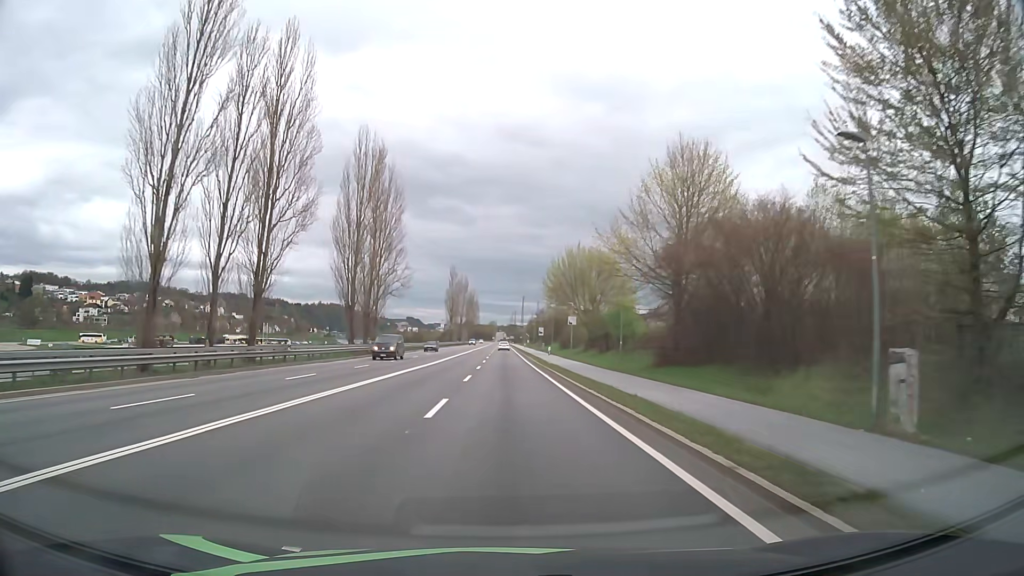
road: primary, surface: asphalt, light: Day
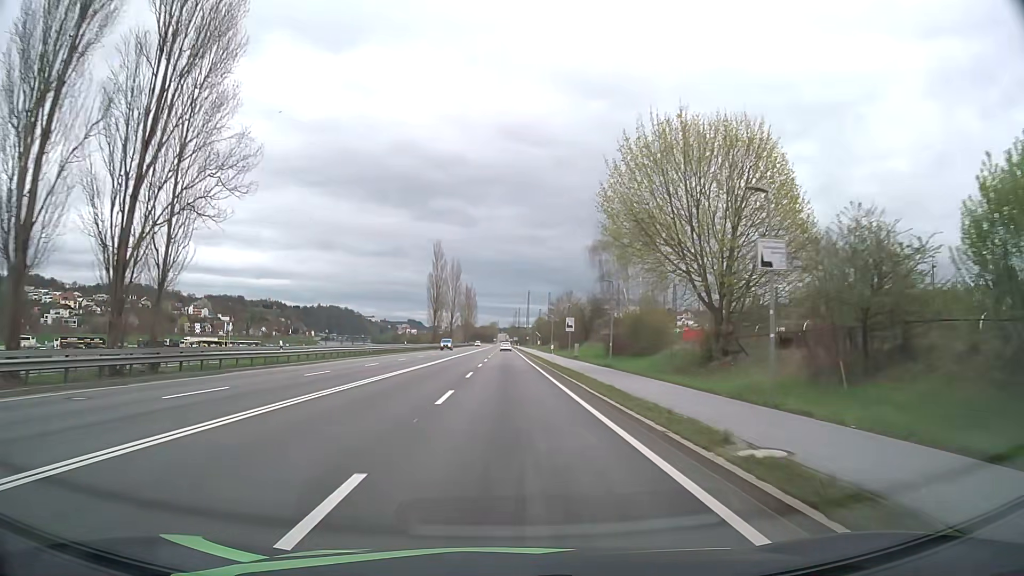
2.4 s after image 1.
(-0.1, +45.7) m; 0°
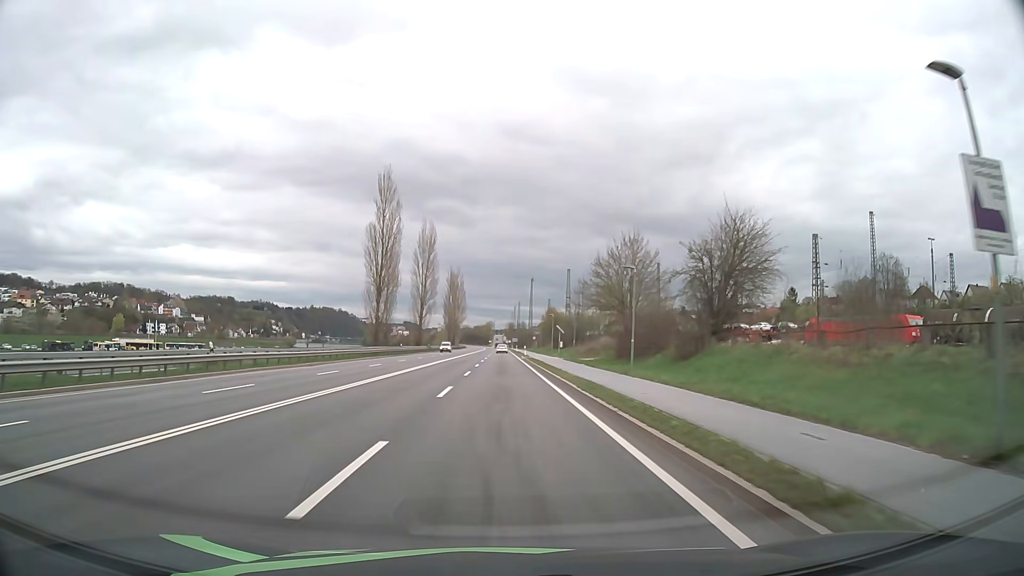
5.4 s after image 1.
(0.0, +57.3) m; 0°
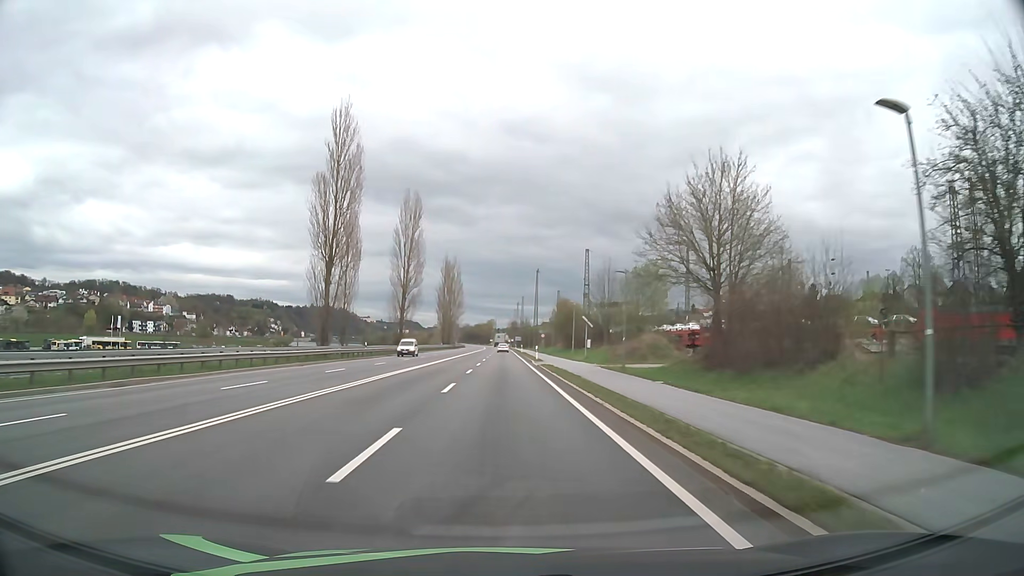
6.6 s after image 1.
(0.0, +22.7) m; 0°
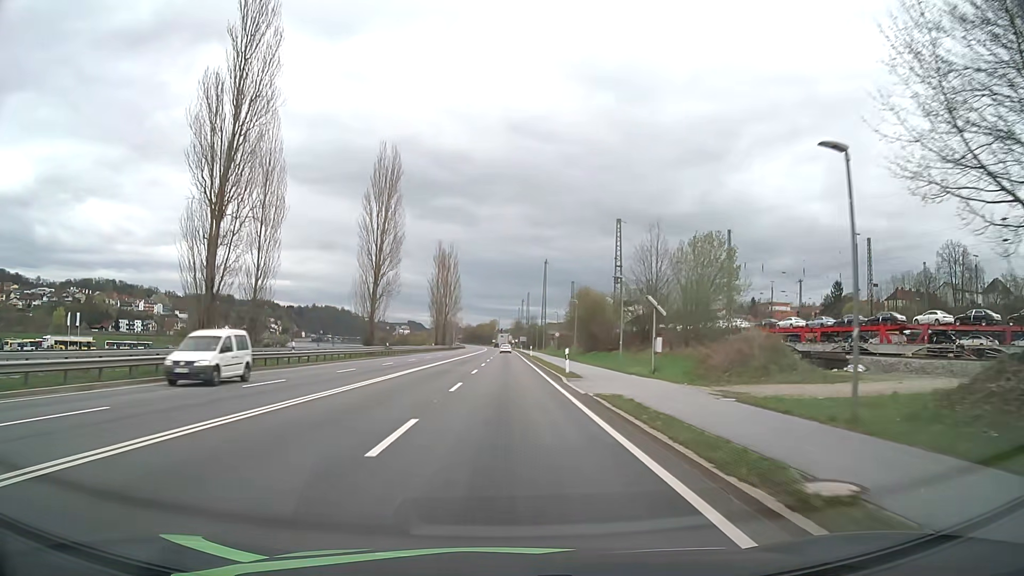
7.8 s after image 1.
(-0.1, +22.6) m; 0°
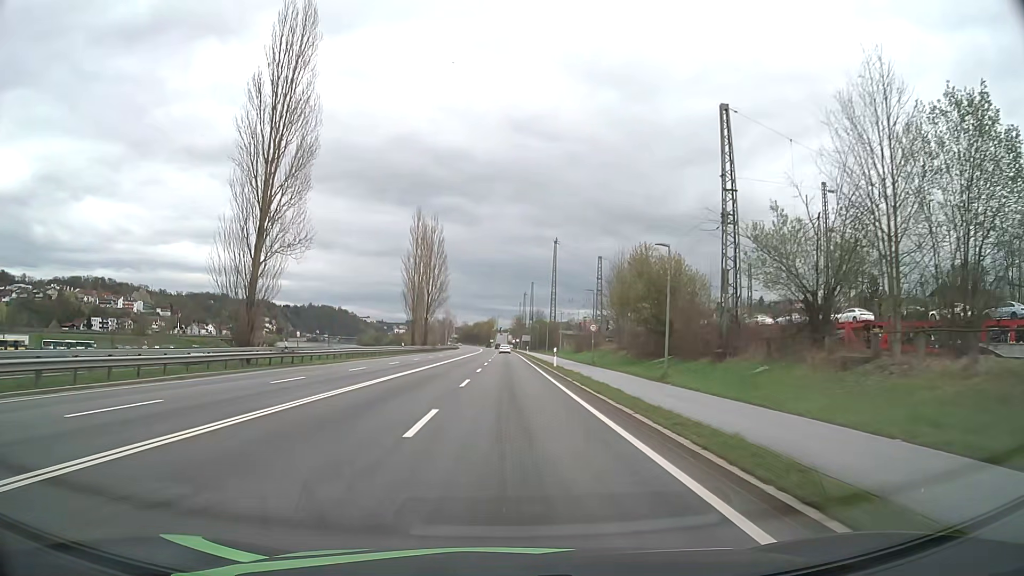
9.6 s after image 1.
(-0.1, +33.8) m; 0°
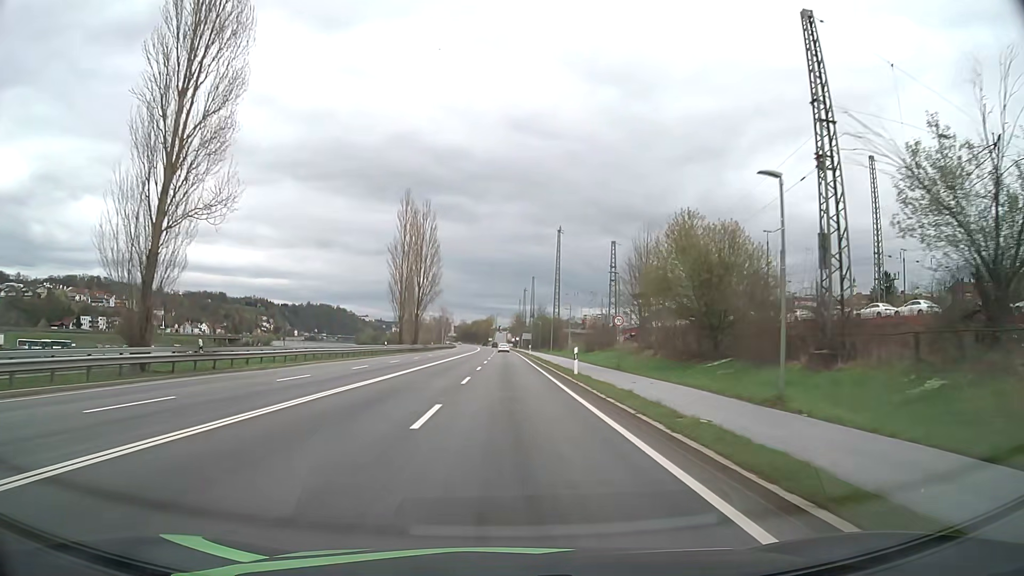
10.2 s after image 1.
(0.0, +11.3) m; 0°
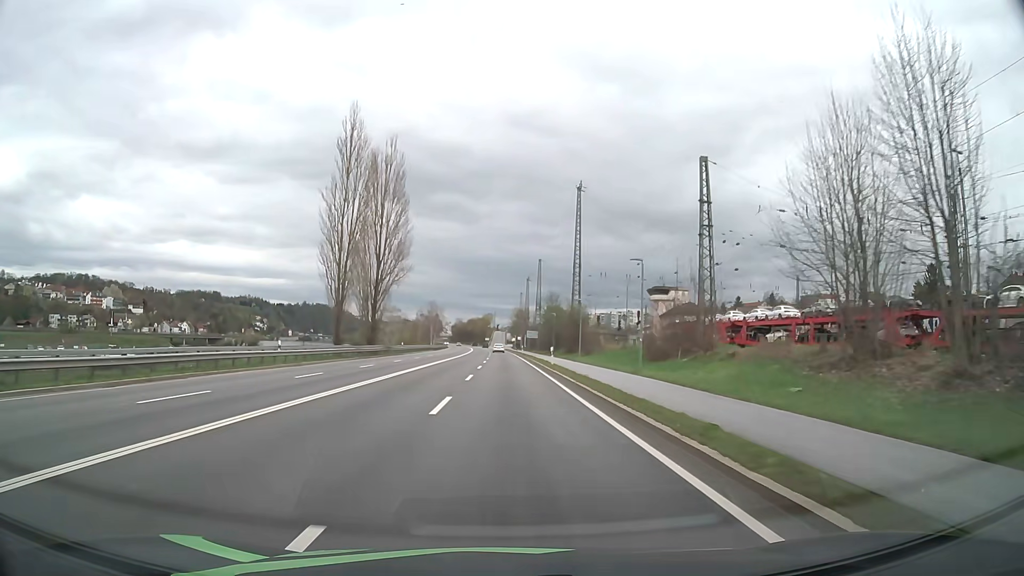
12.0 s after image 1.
(-0.1, +34.0) m; 0°
(0, +10) (0, +20) (0, +30) (0, +40) (0, +50) (0, +60) (0, +70) (-1, +80) (-1, +90) (-1, +100) m
